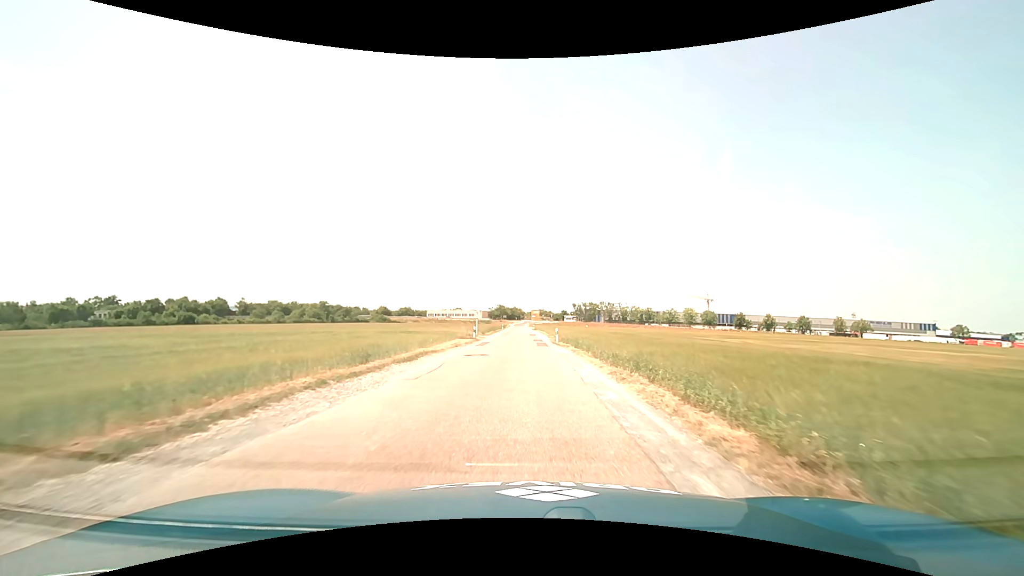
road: unclassified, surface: asphalt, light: Day
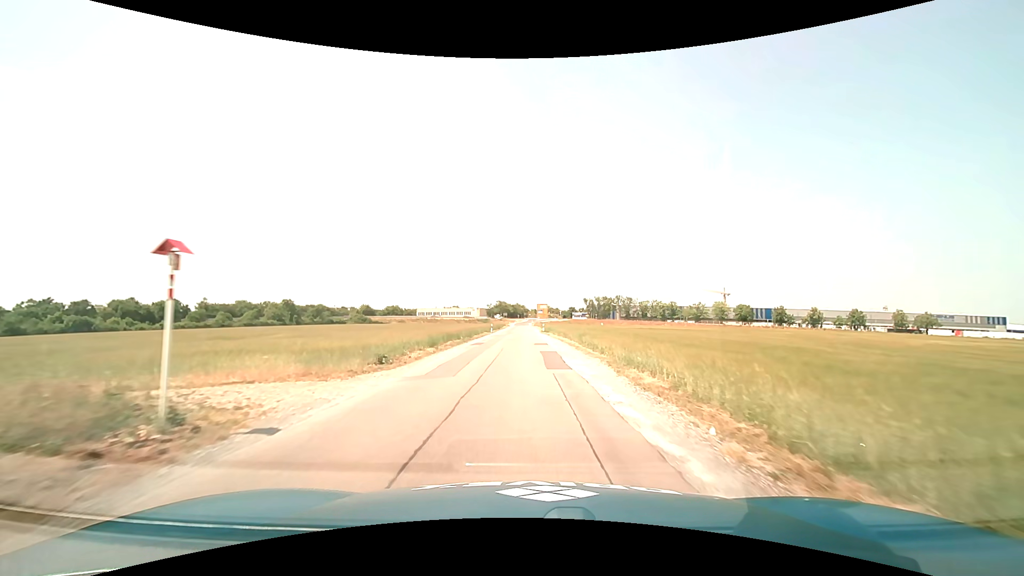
(0.0, +39.5) m; 0°
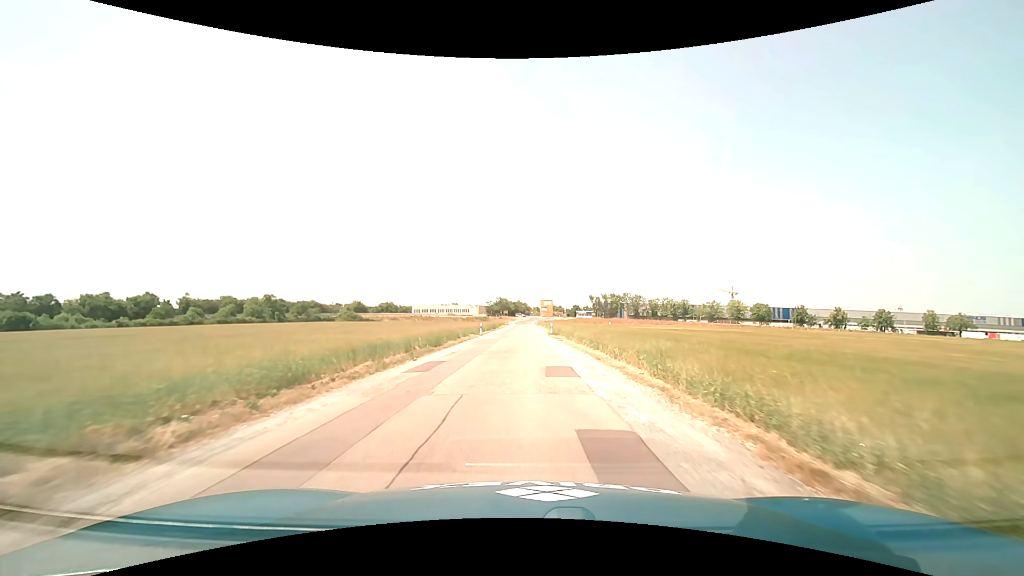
(-0.2, +15.7) m; -1°
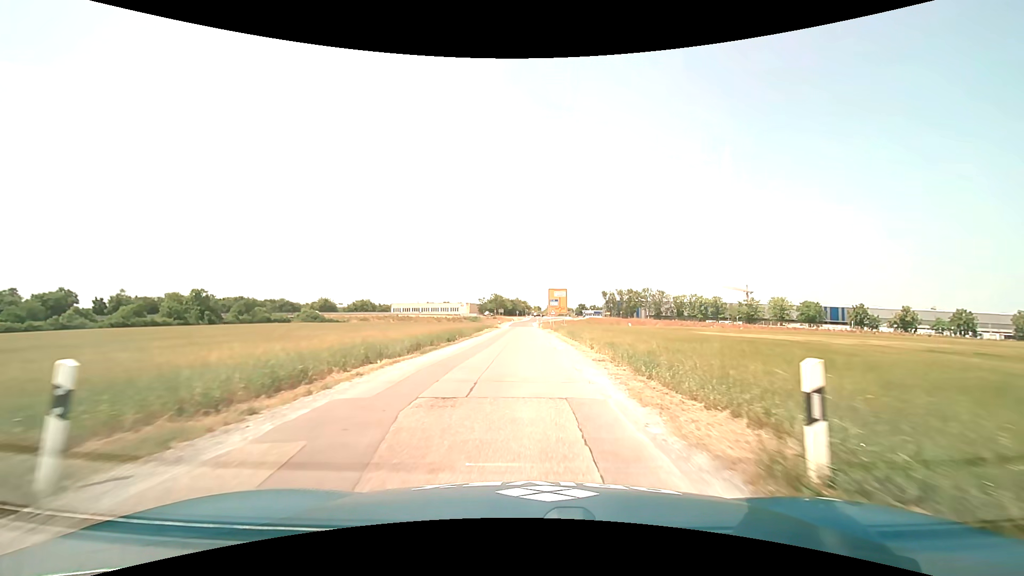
(-0.3, +39.4) m; 0°
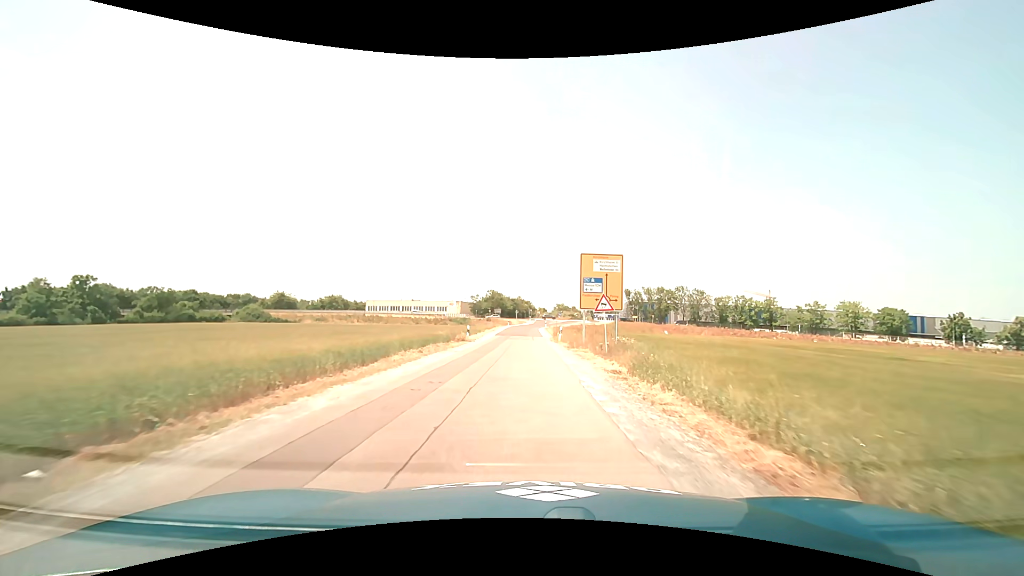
(0.0, +39.2) m; 0°
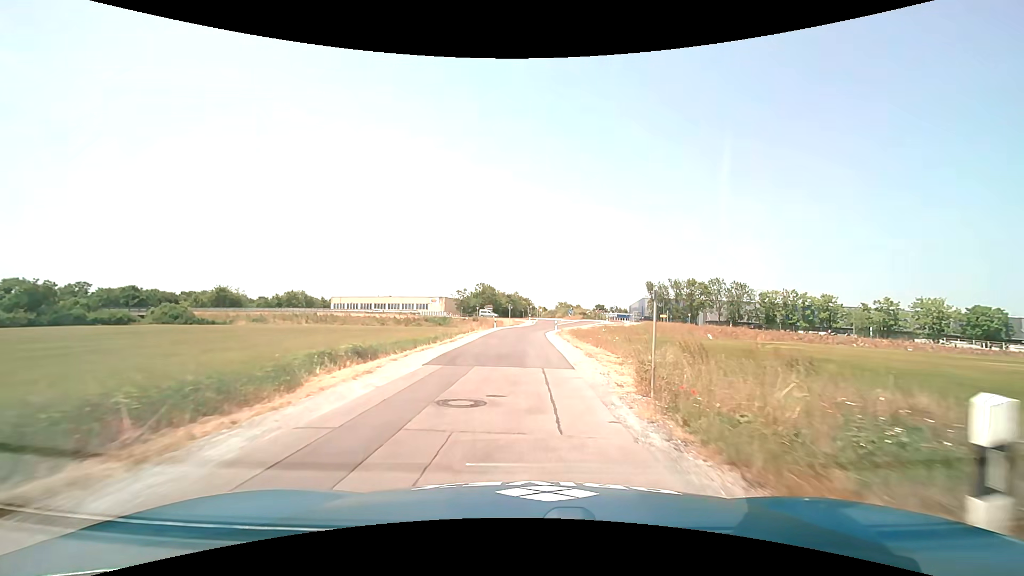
(-0.1, +30.5) m; 0°
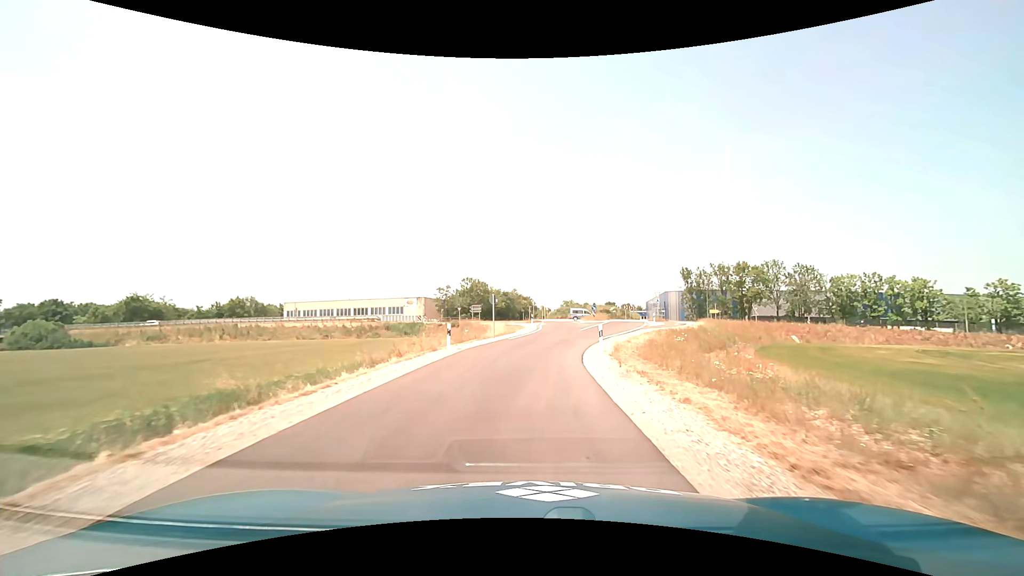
(0.0, +29.2) m; 0°
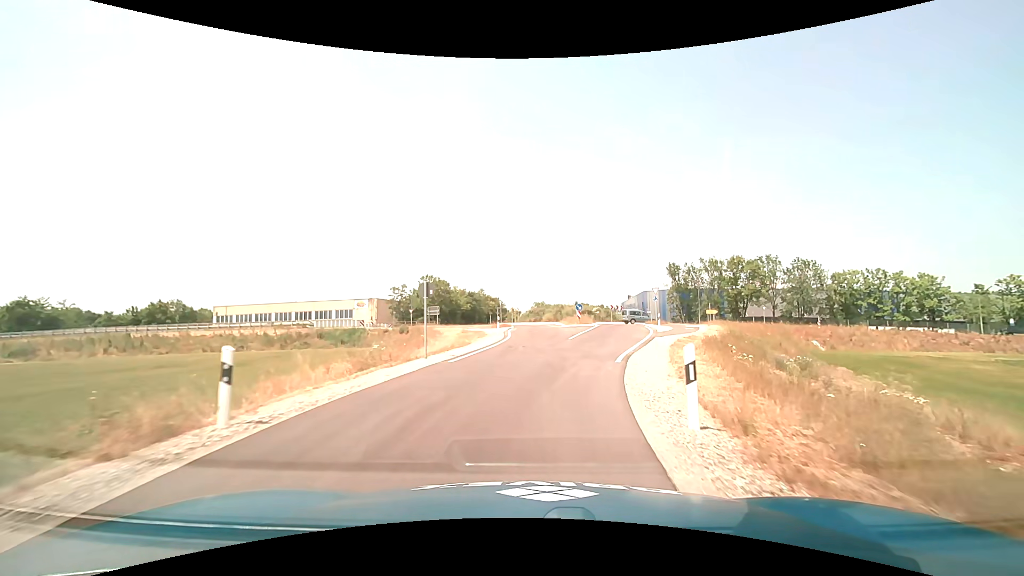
(+0.2, +12.9) m; +3°
(+1, +10) (+2, +20) (+5, +29) (+7, +39) (+9, +49) (+14, +58) (+18, +67) (+17, +77) (+12, +85) (+7, +94) m
